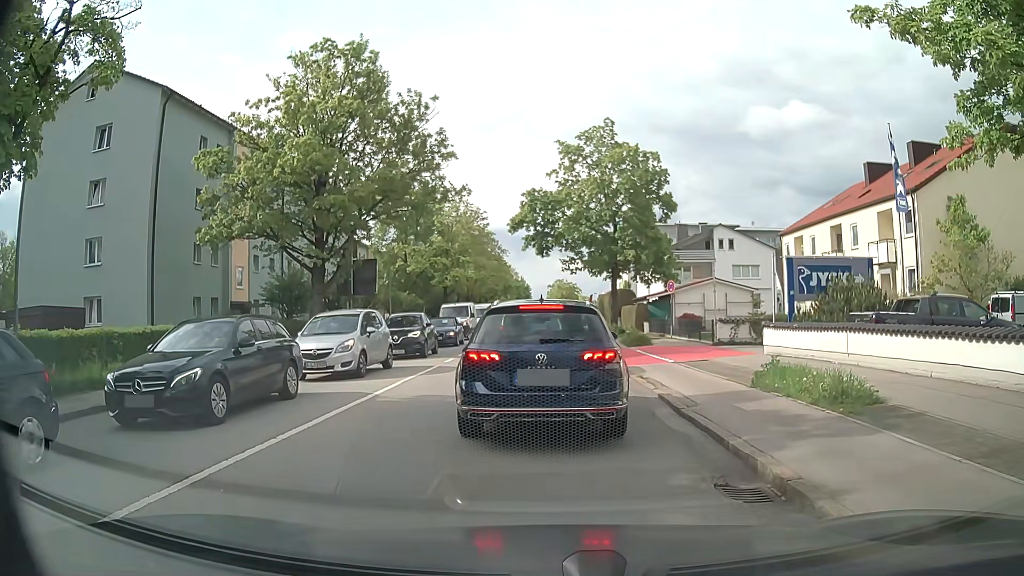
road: secondary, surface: asphalt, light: Day
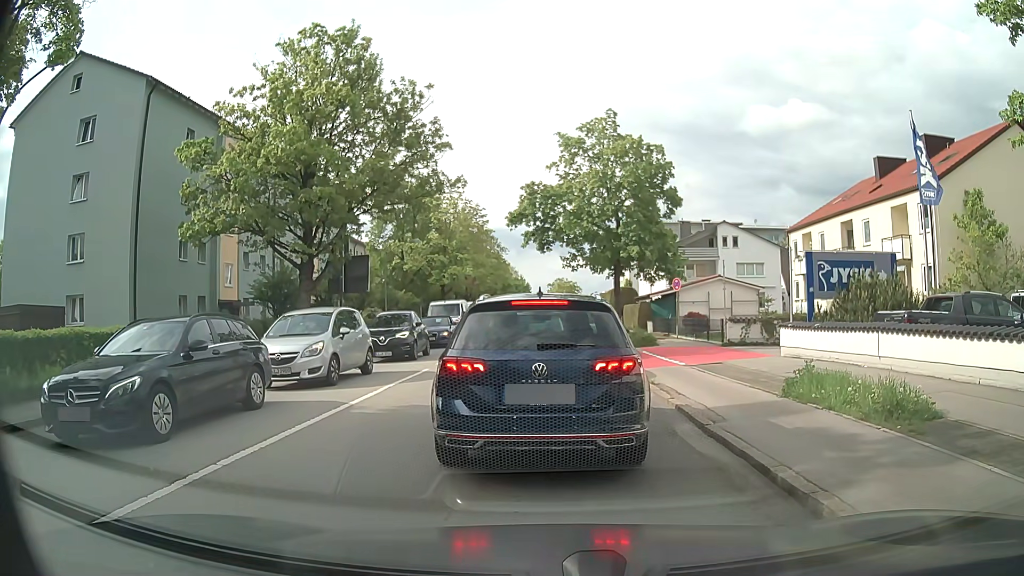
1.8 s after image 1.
(0.0, +1.4) m; 0°
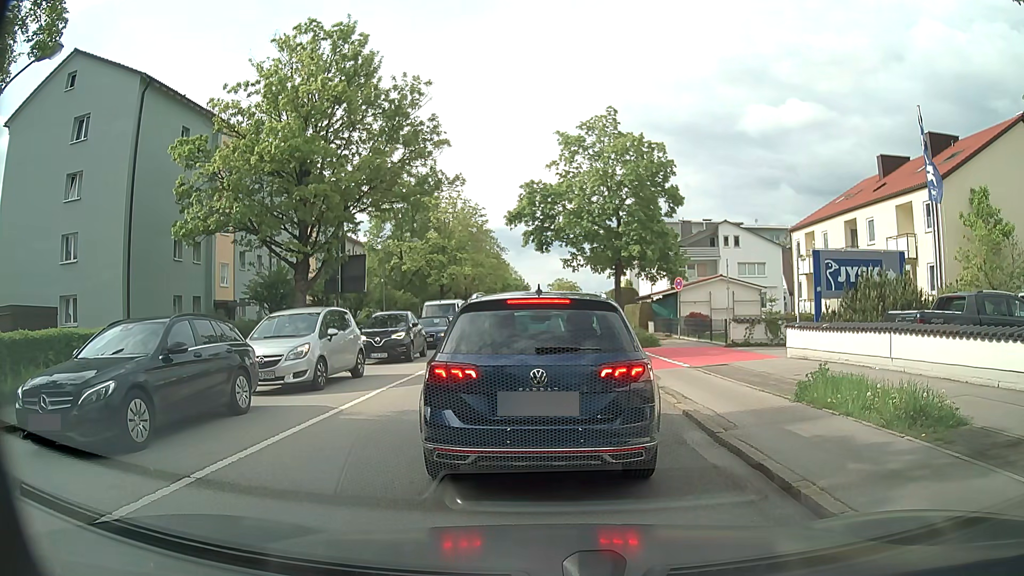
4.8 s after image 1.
(0.0, +0.6) m; 0°
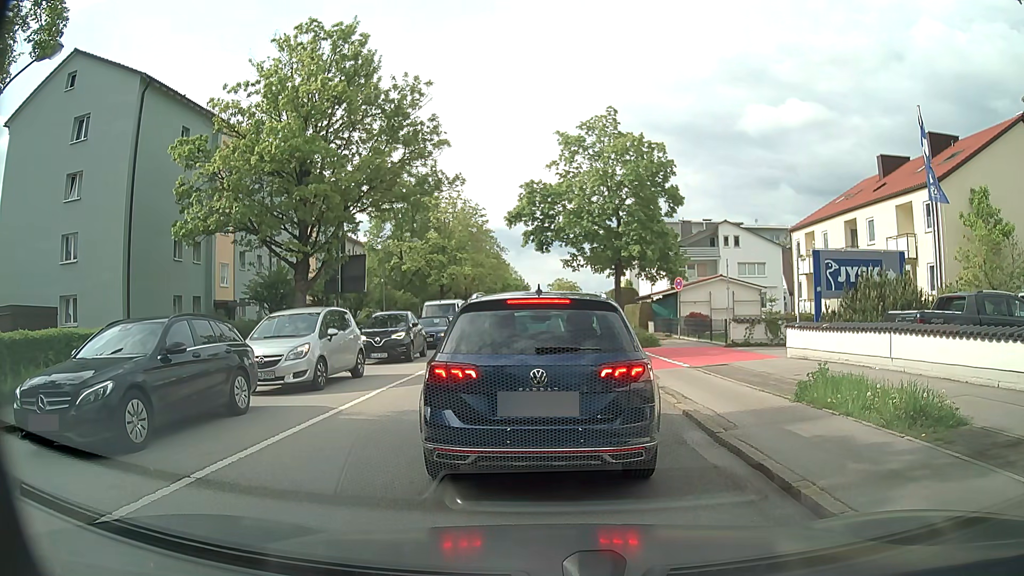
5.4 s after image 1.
(0.0, 0.0) m; 0°
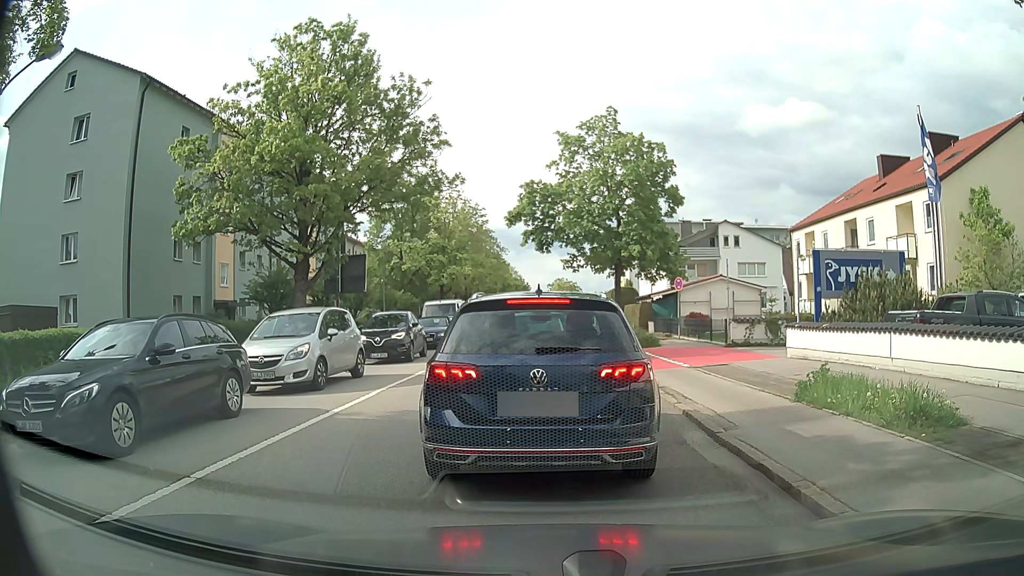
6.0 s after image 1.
(0.0, 0.0) m; 0°
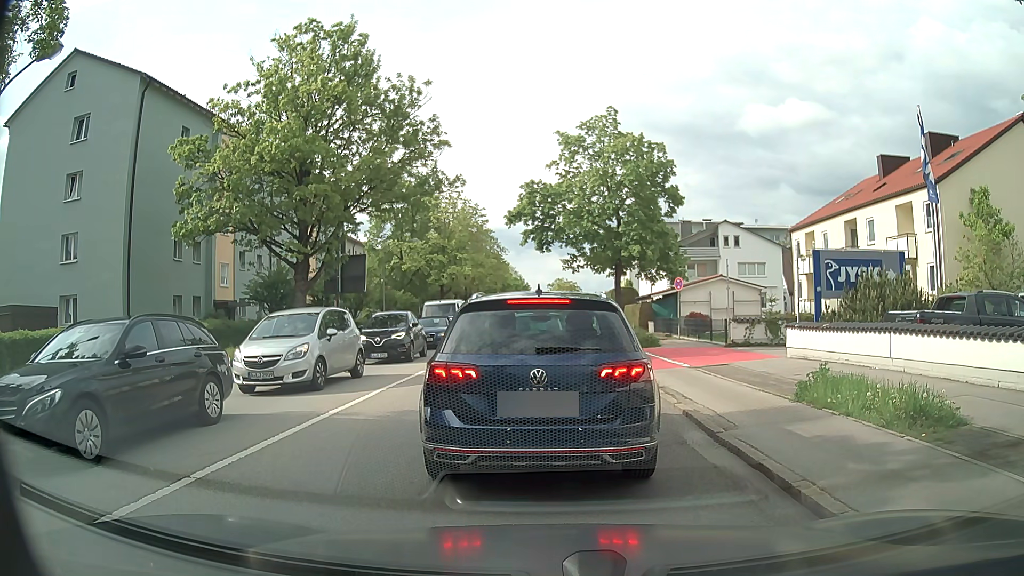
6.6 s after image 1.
(0.0, 0.0) m; 0°
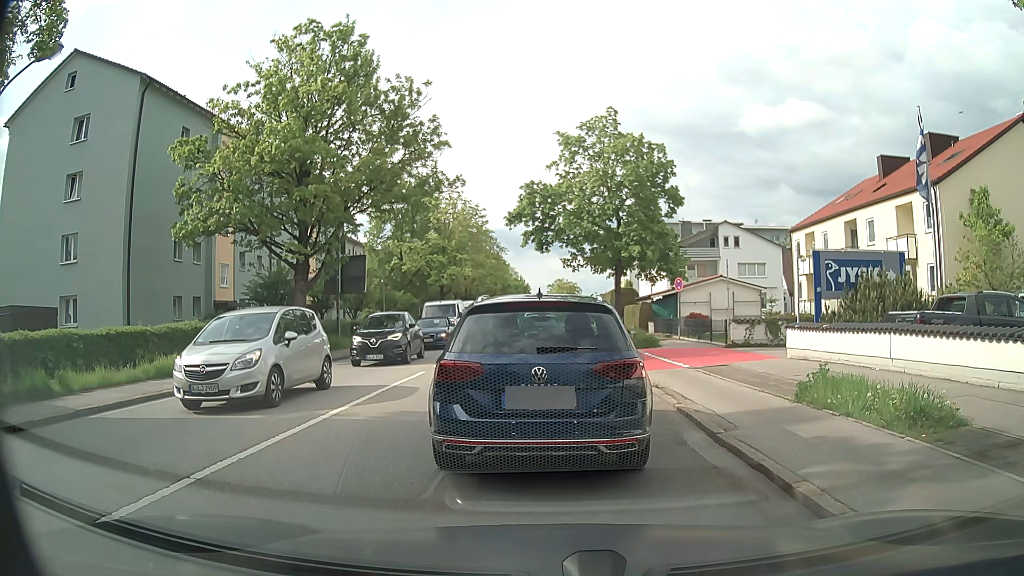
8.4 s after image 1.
(0.0, 0.0) m; 0°
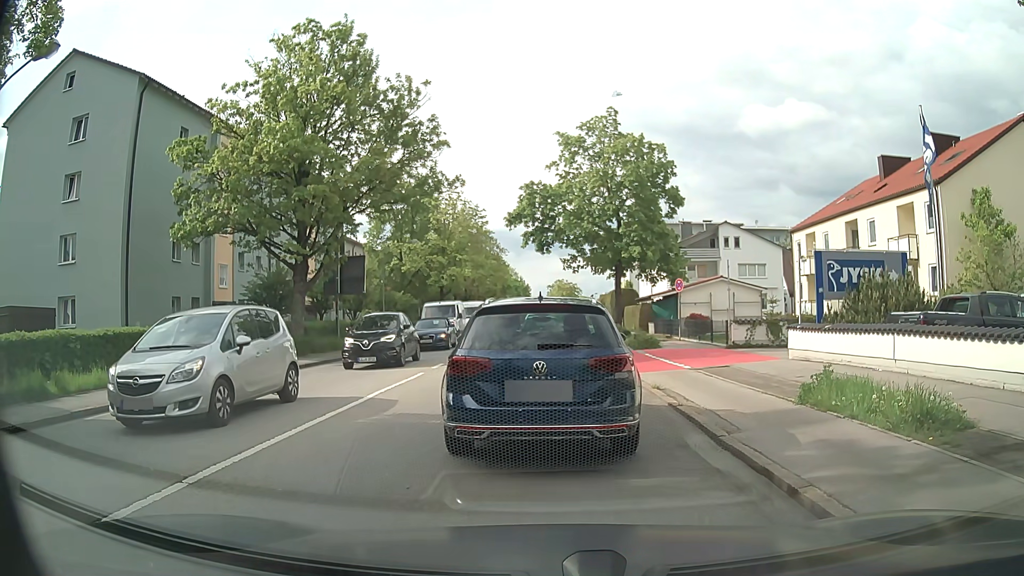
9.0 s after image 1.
(0.0, +0.1) m; 0°
